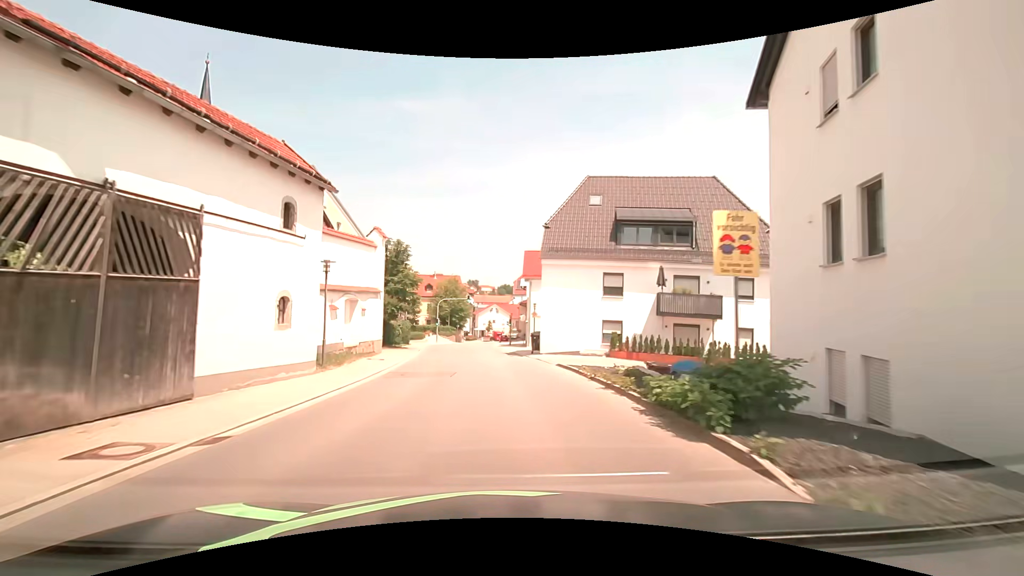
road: tertiary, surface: asphalt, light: Day
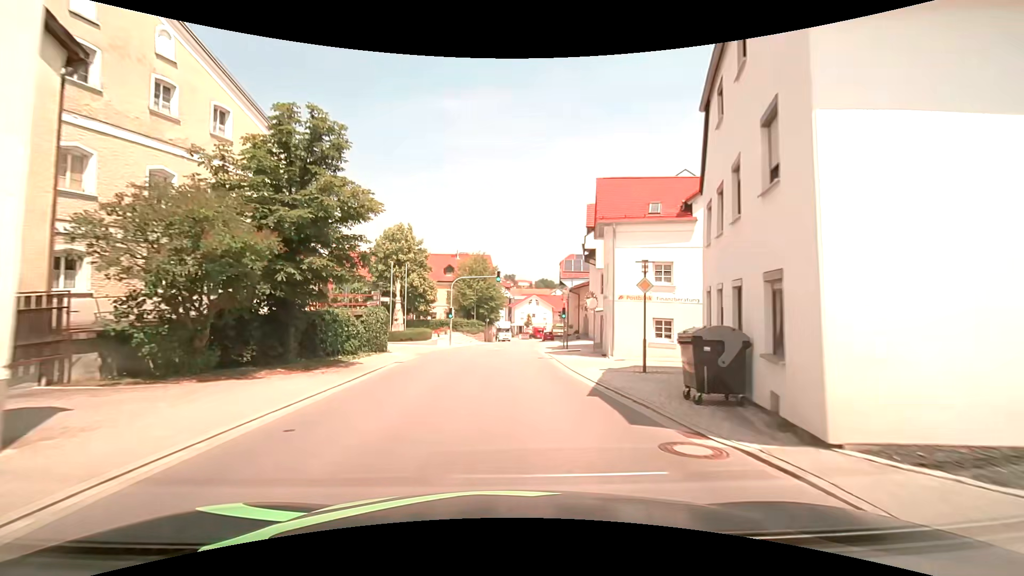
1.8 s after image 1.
(-1.2, +22.9) m; -5°
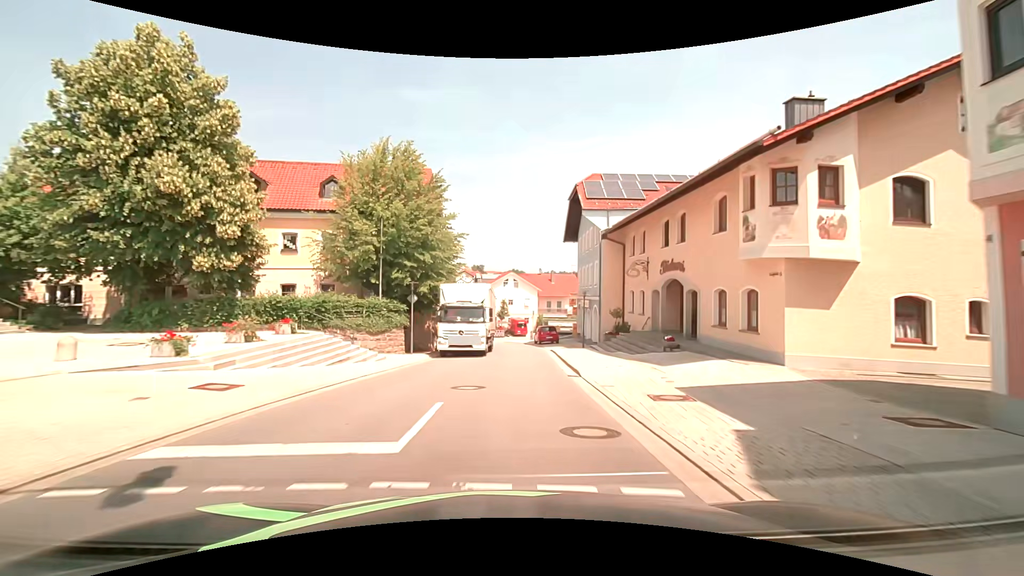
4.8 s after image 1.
(+0.5, +38.3) m; +4°
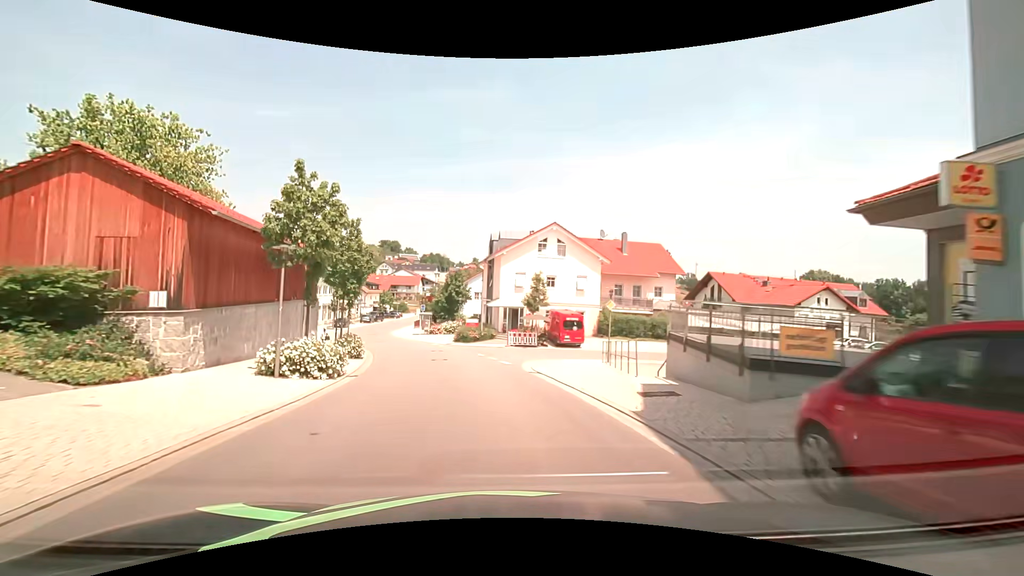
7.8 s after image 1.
(0.0, +38.0) m; -3°
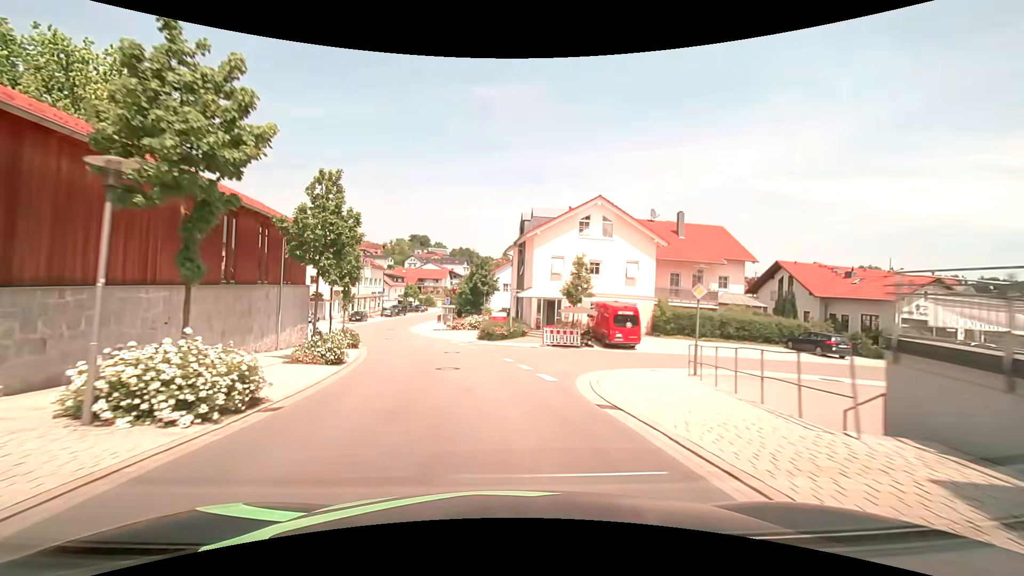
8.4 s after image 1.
(-0.3, +7.6) m; -5°
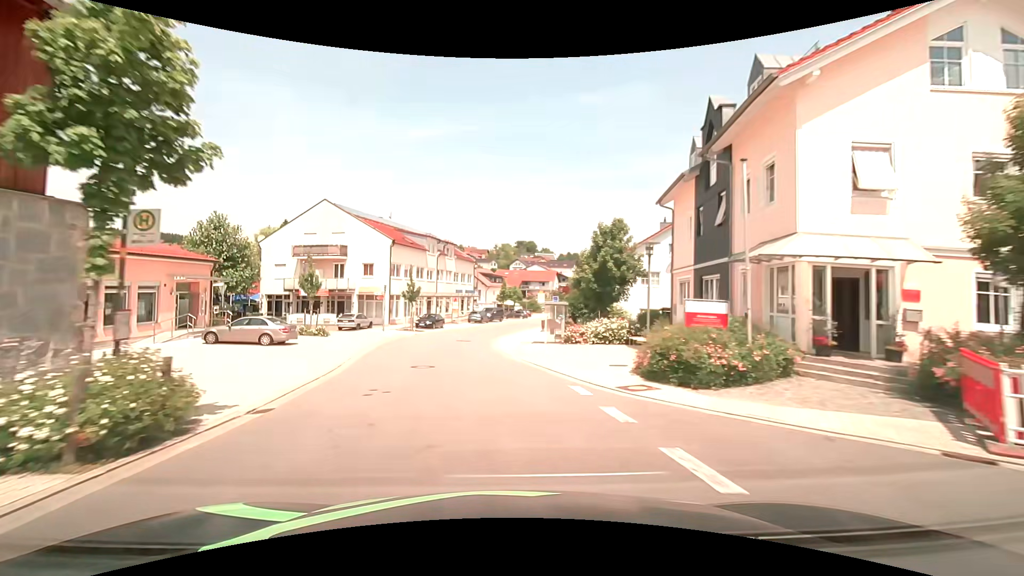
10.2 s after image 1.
(-1.8, +22.6) m; -10°
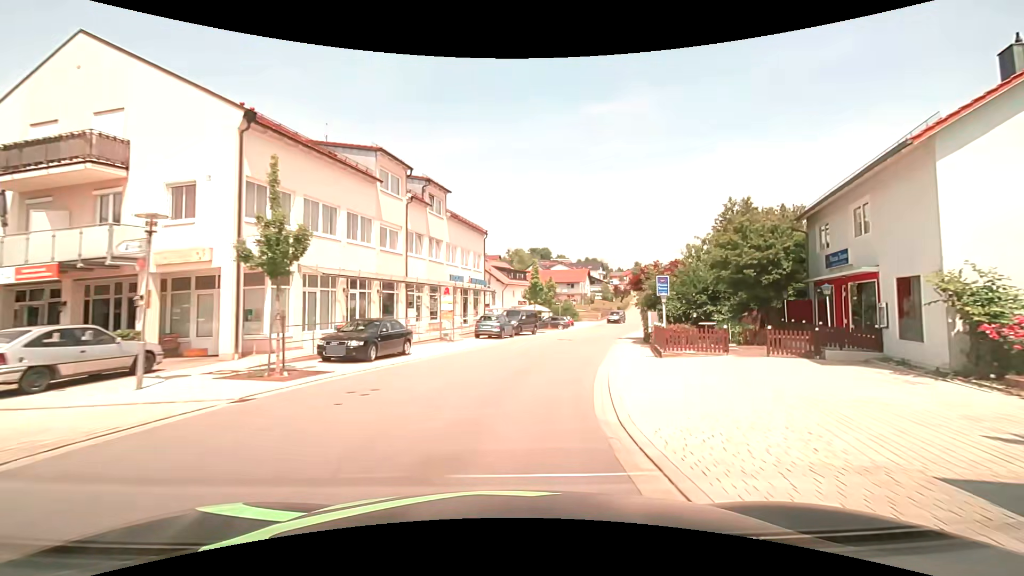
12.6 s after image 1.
(-2.4, +30.2) m; -3°
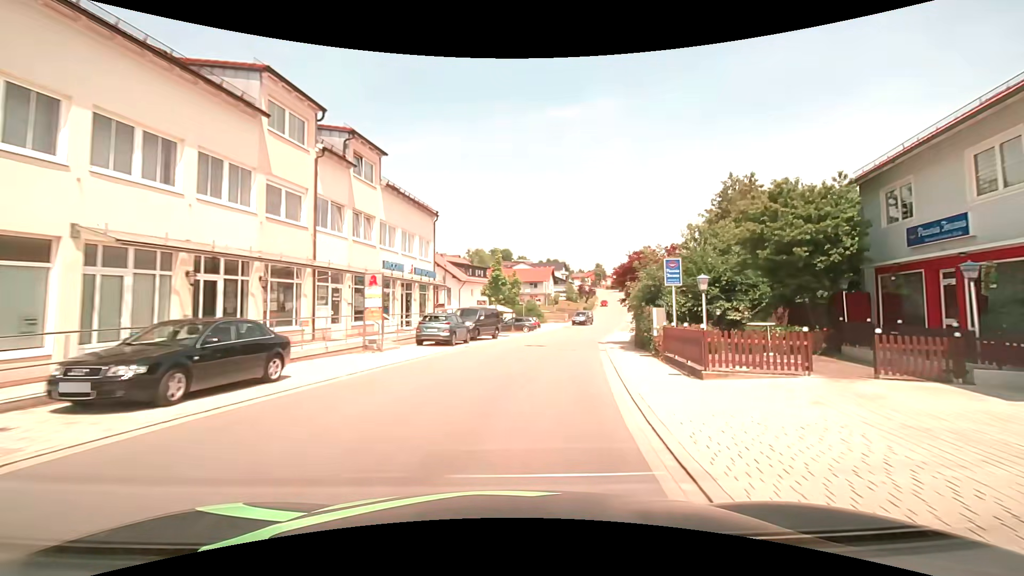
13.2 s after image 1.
(+0.3, +7.6) m; +5°
(0, +10) (+2, +20) (+4, +30) (+6, +39) (+8, +49) (+11, +59) (+14, +68) (+16, +78) (+19, +88) (+21, +97) m
